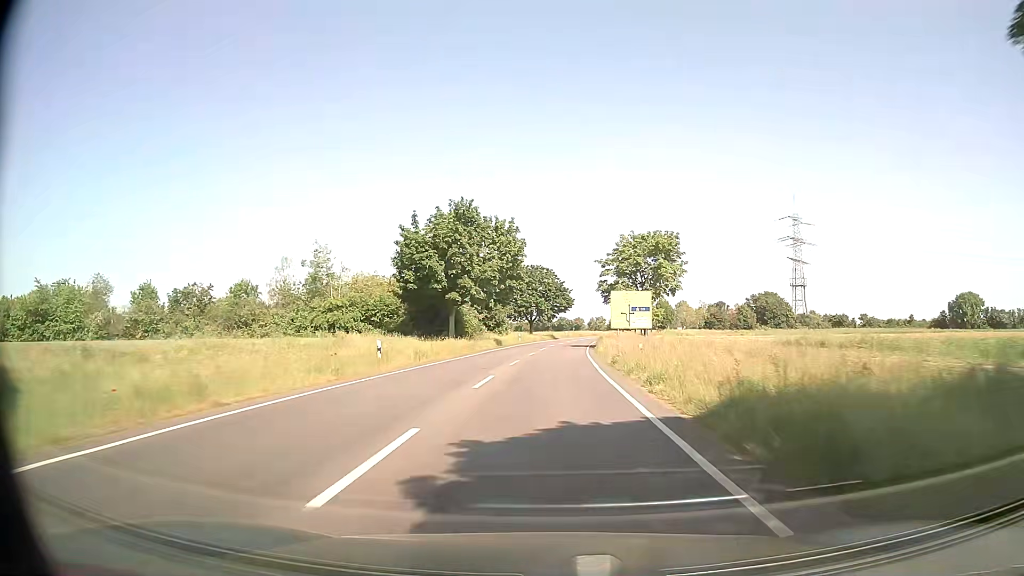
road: secondary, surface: asphalt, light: Day
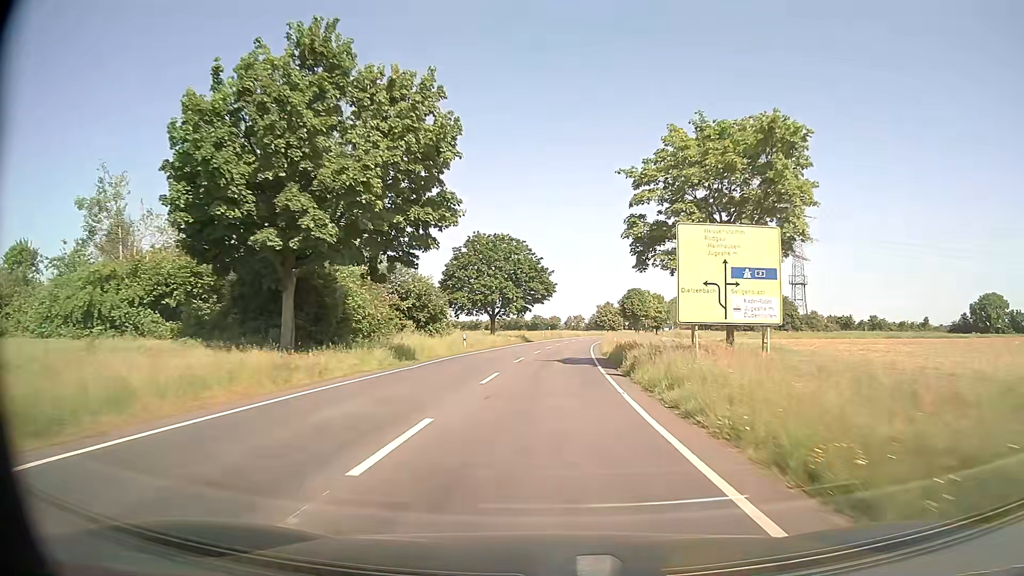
(+0.7, +32.2) m; +2°
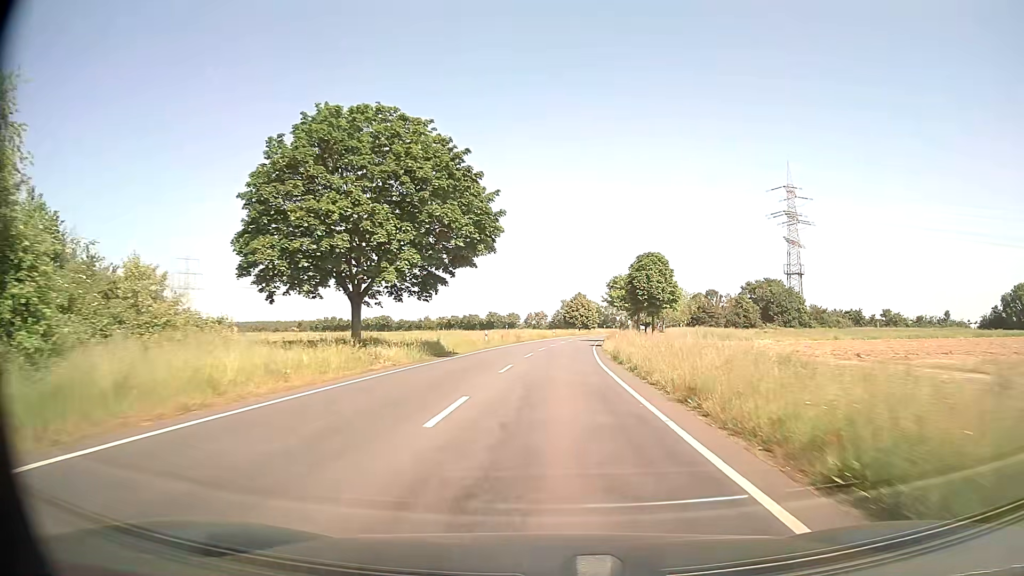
(+1.2, +41.1) m; +3°
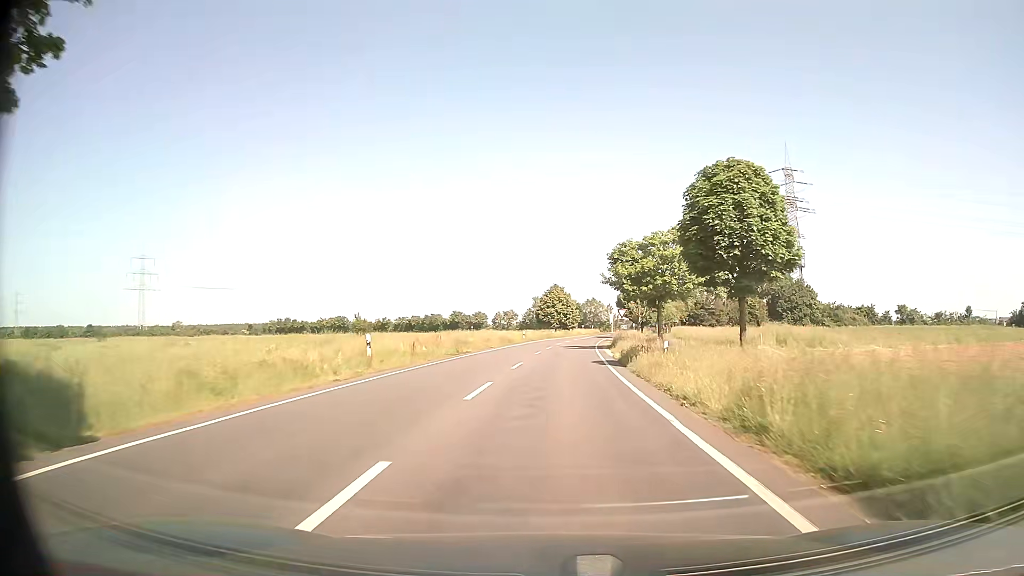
(+0.6, +28.8) m; +3°
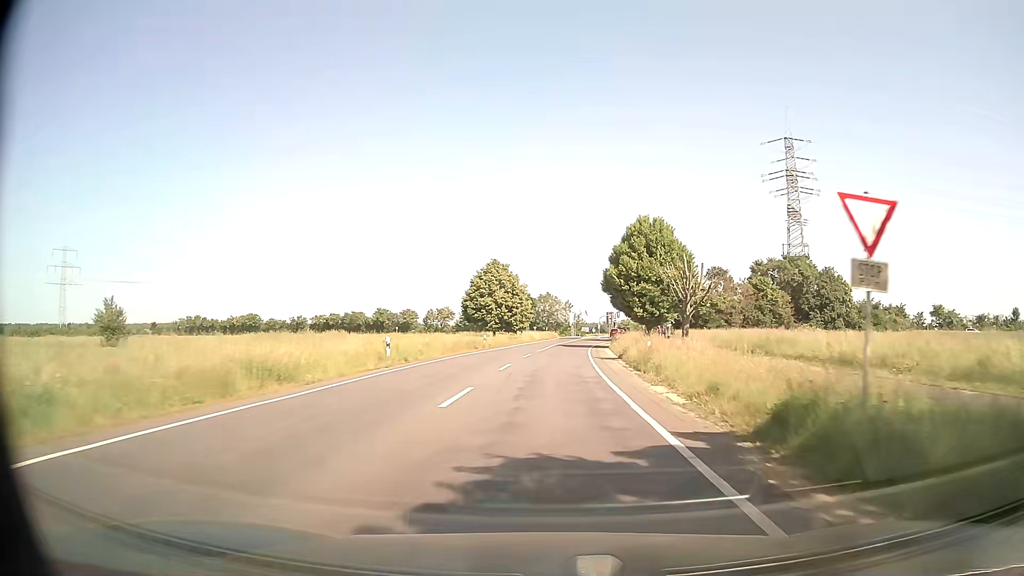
(+1.6, +46.4) m; +4°
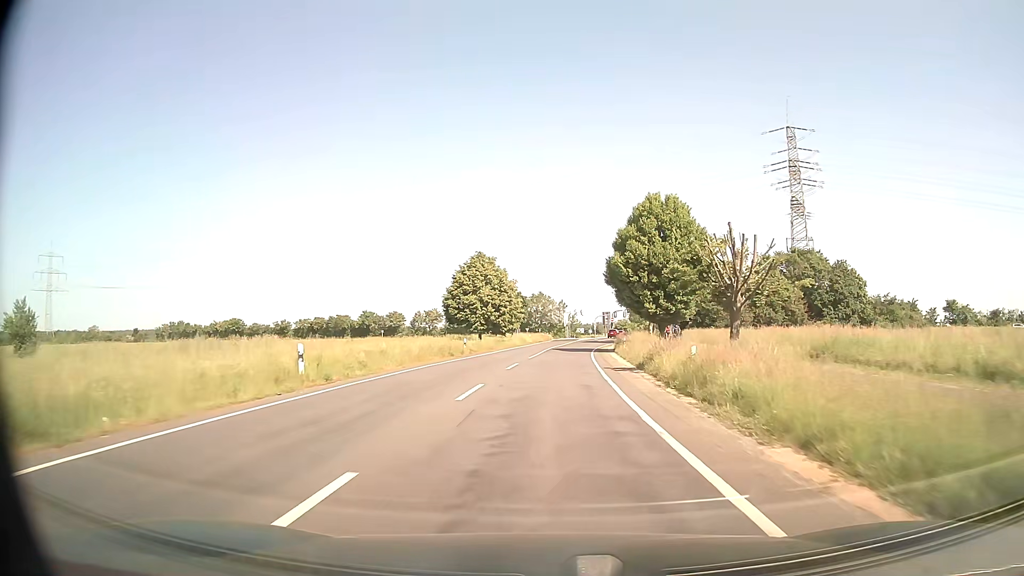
(0.0, +9.3) m; +1°
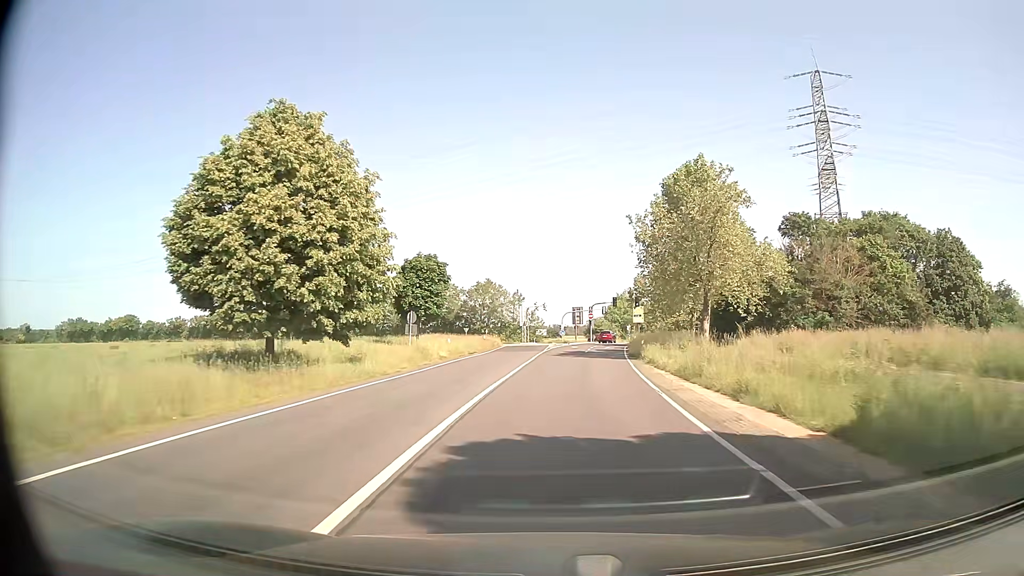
(+1.0, +46.3) m; +3°
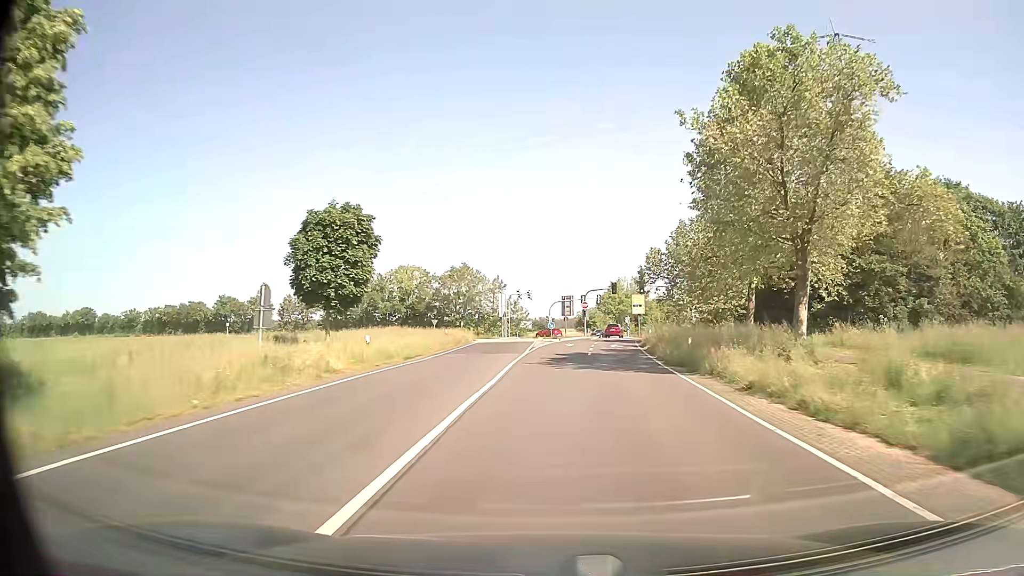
(+0.2, +17.3) m; +2°
(0, +10) (0, +20) (+1, +30) (+1, +40) (+2, +50) (+3, +60) (+5, +70) (+7, +79) (+7, +89) (+1, +97) m
